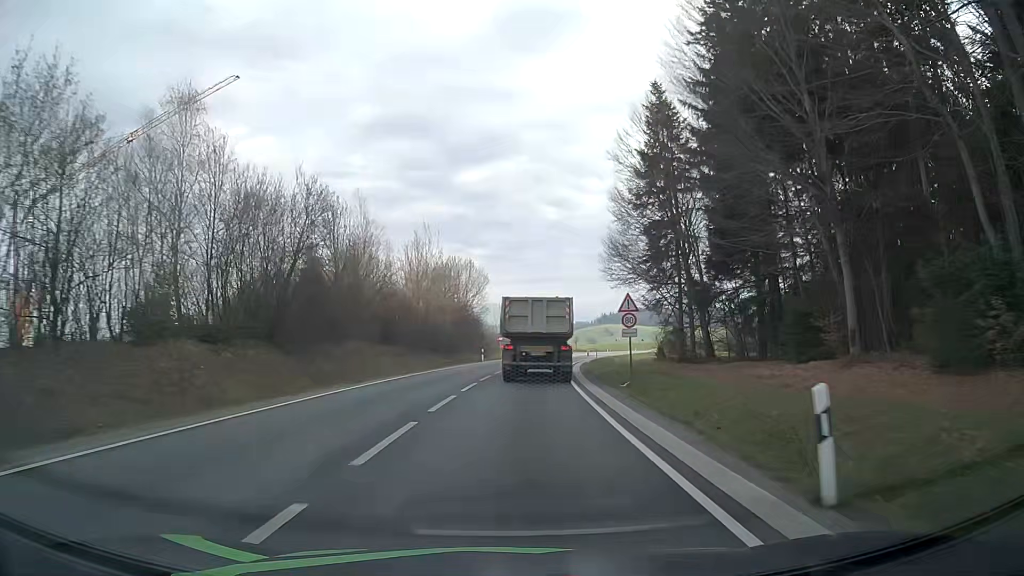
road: secondary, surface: asphalt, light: Day
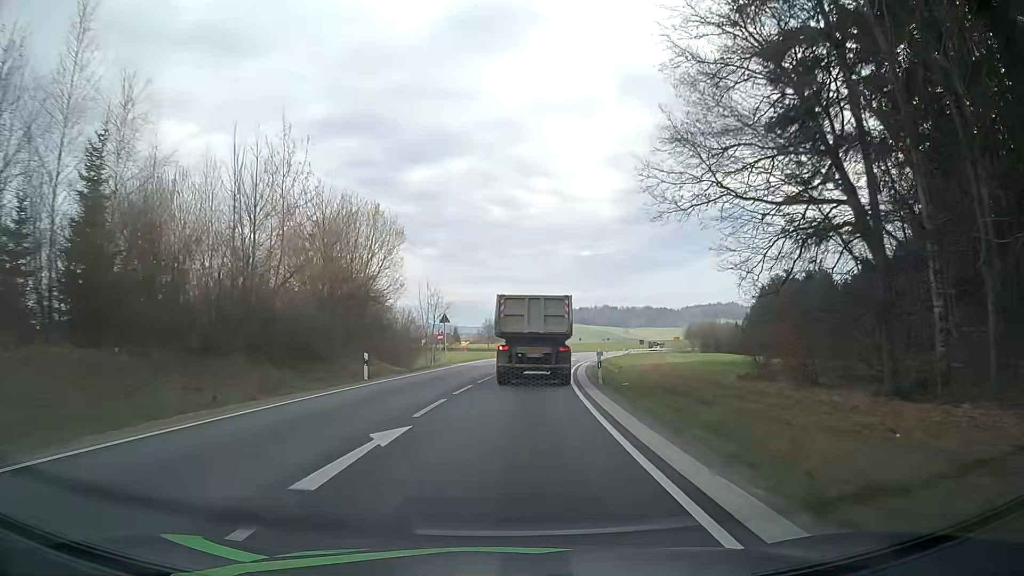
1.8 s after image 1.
(+1.2, +30.8) m; +5°
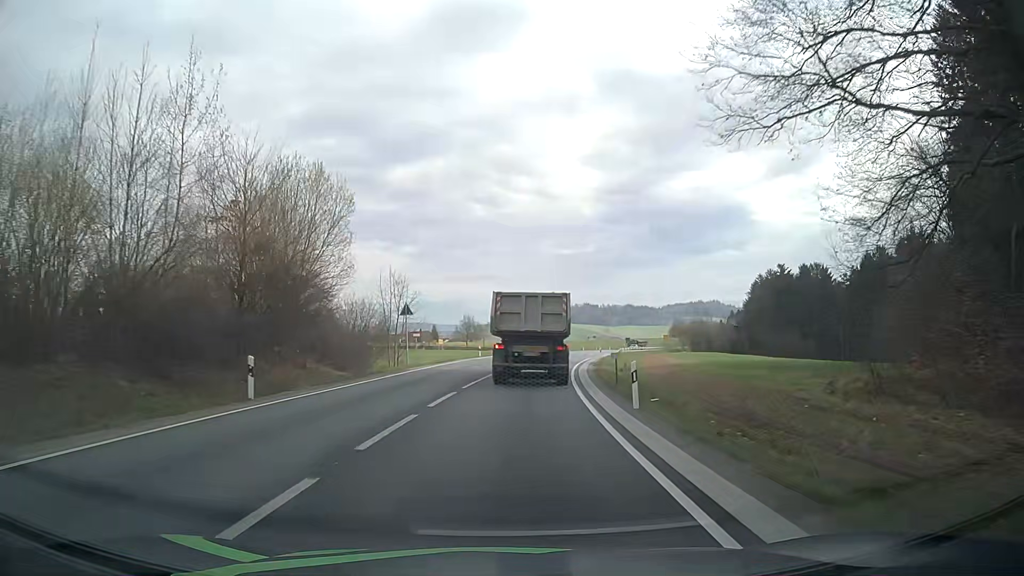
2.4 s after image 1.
(+0.1, +10.1) m; +2°
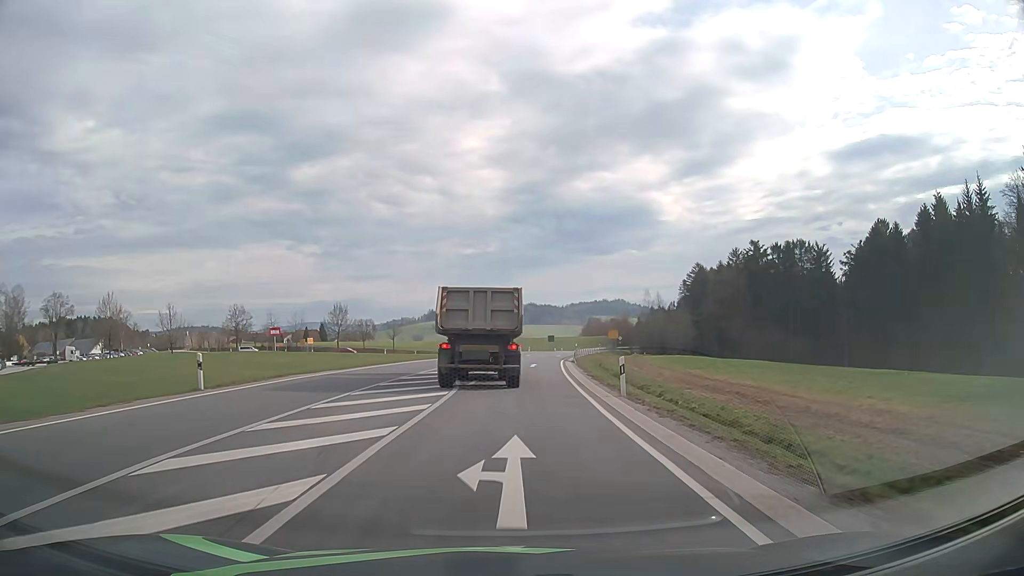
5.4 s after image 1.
(+2.9, +46.8) m; +8°
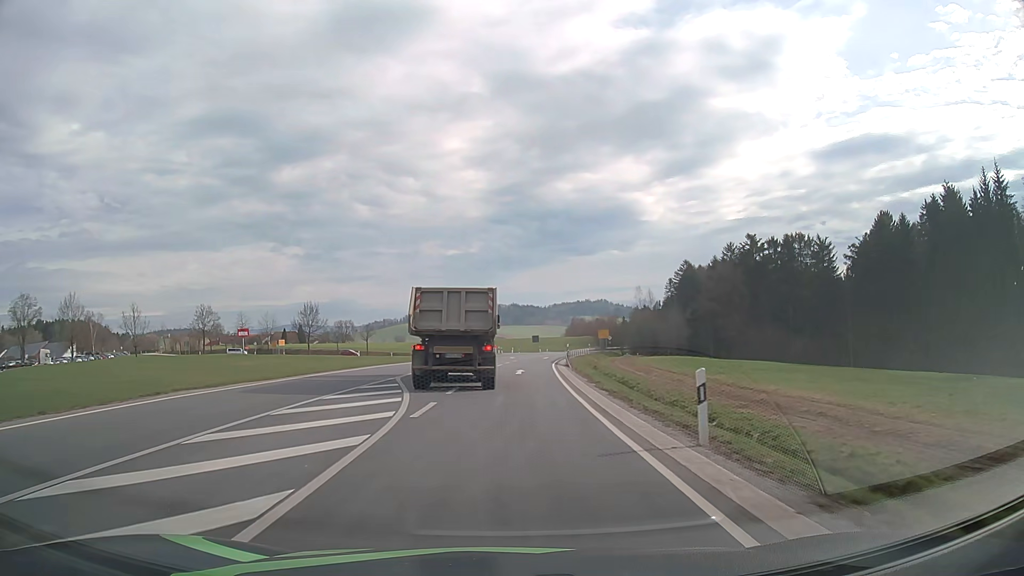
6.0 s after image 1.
(+0.2, +8.8) m; +2°
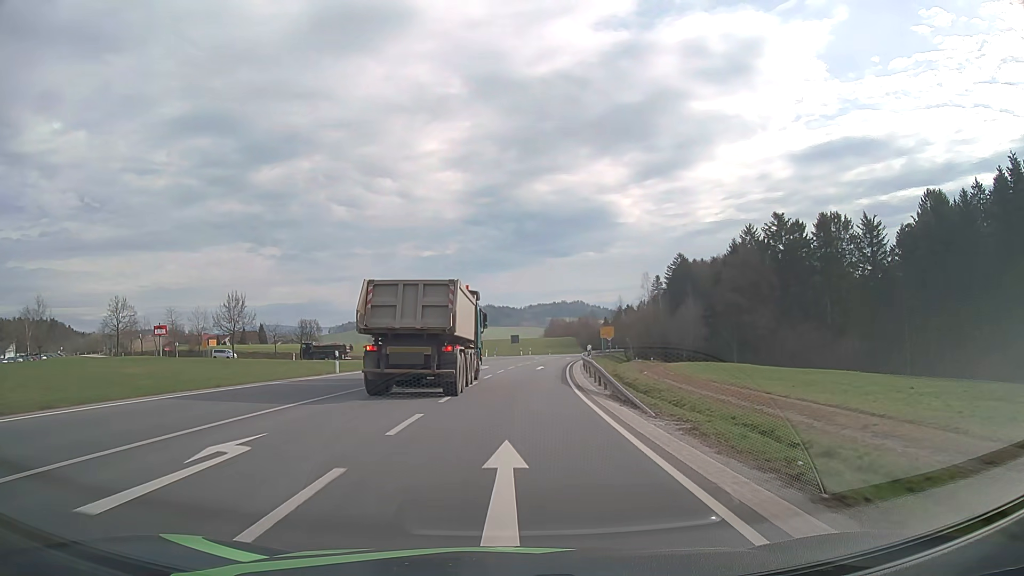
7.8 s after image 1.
(+0.3, +26.7) m; +2°
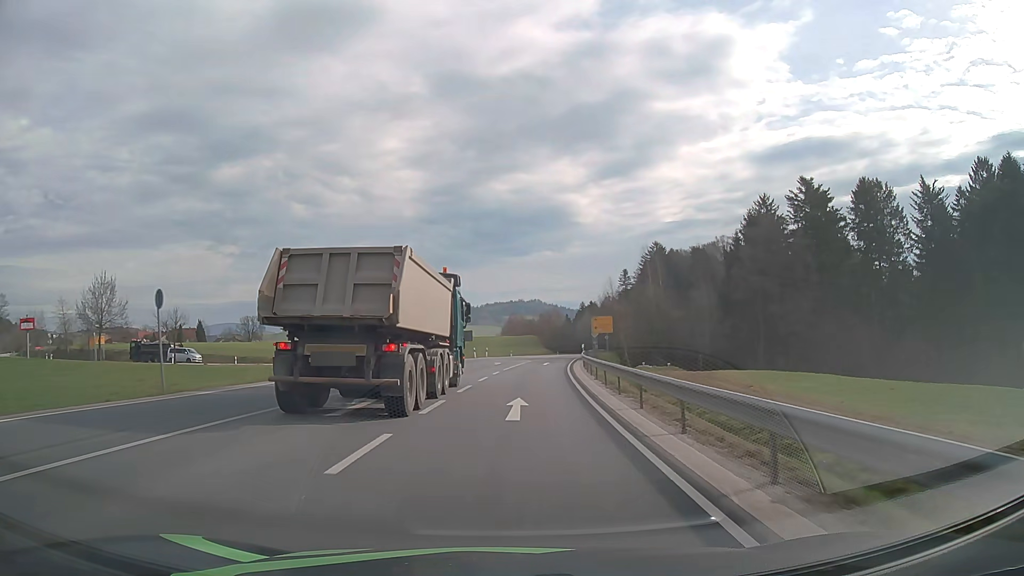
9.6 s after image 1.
(+0.8, +27.3) m; +3°
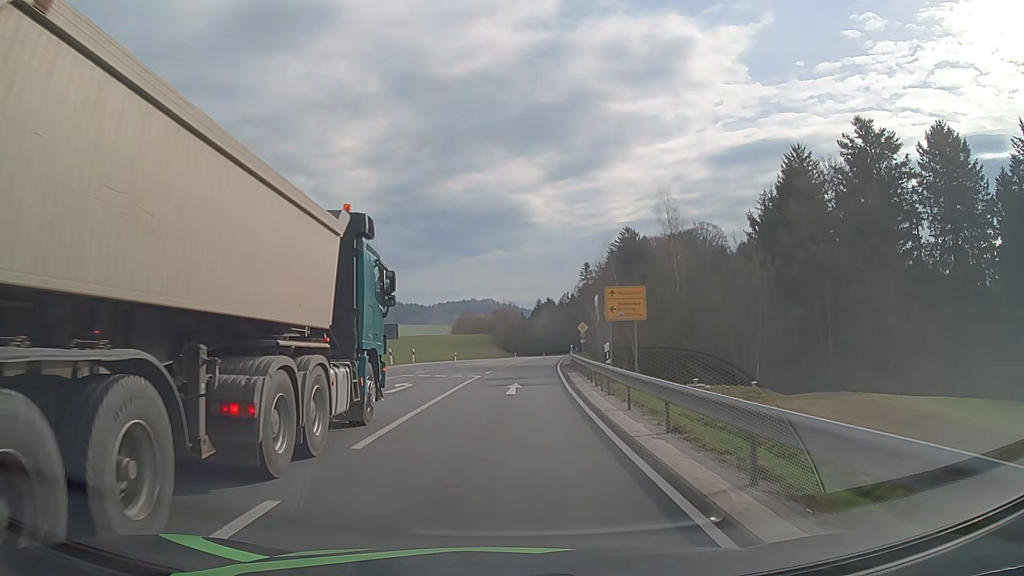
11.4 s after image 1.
(+1.2, +28.3) m; +4°
(0, +10) (0, +20) (+1, +30) (+1, +40) (+2, +50) (+3, +60) (+4, +70) (+4, +80) (+5, +90) (+6, +100) m
